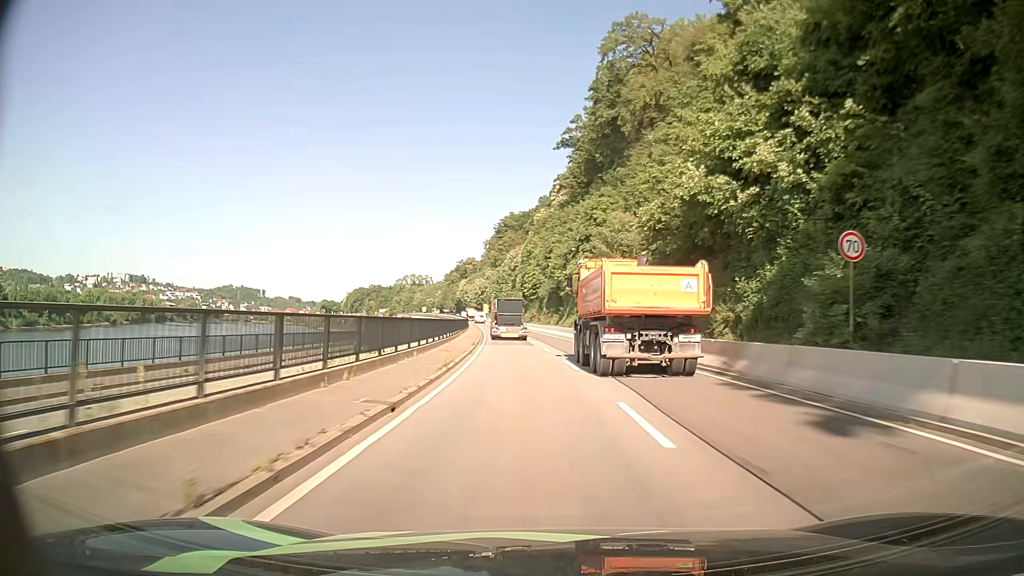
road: primary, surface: asphalt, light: Day
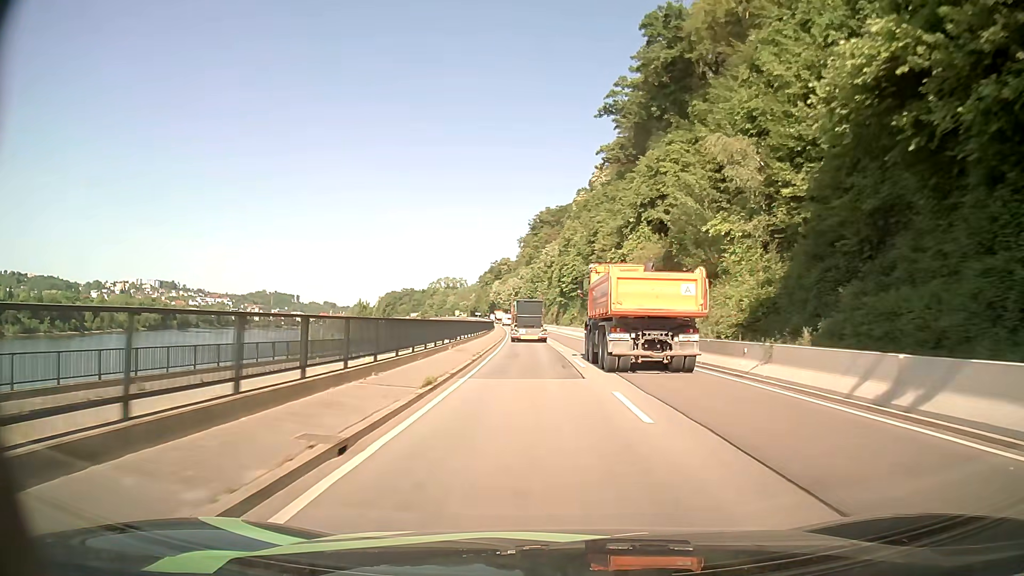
(-0.8, +22.1) m; -3°
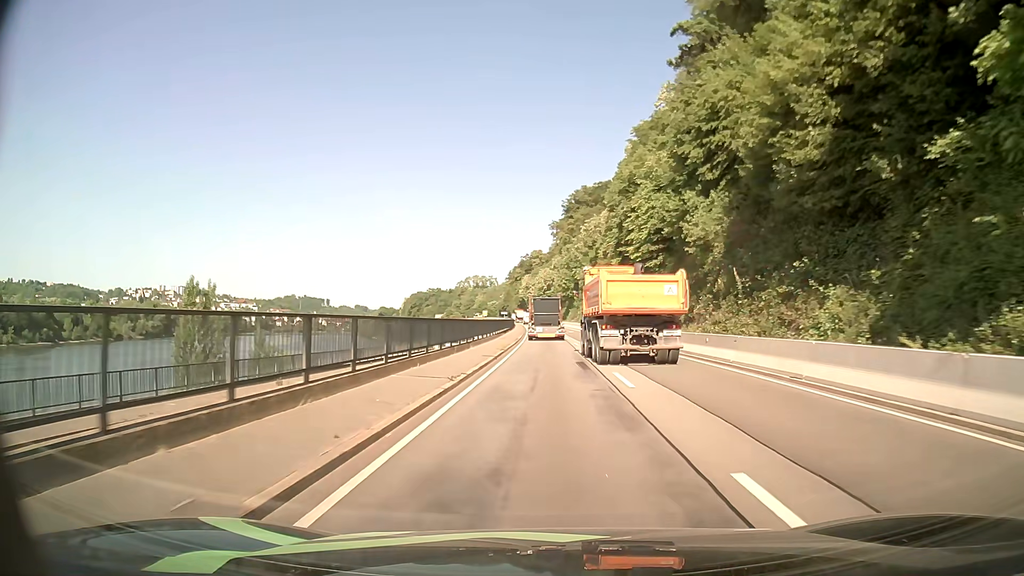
(-1.2, +43.4) m; -3°
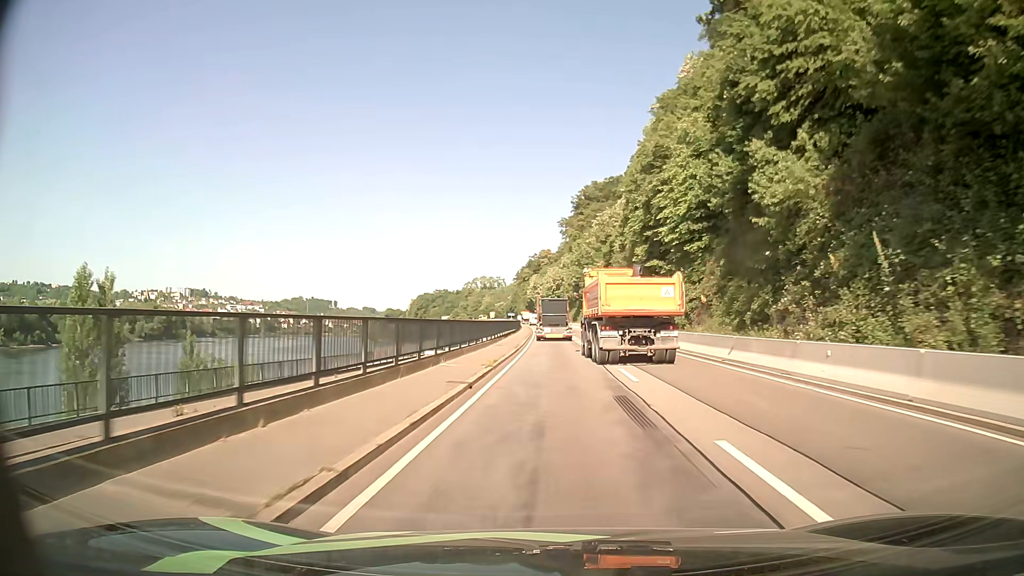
(-0.1, +10.3) m; -1°
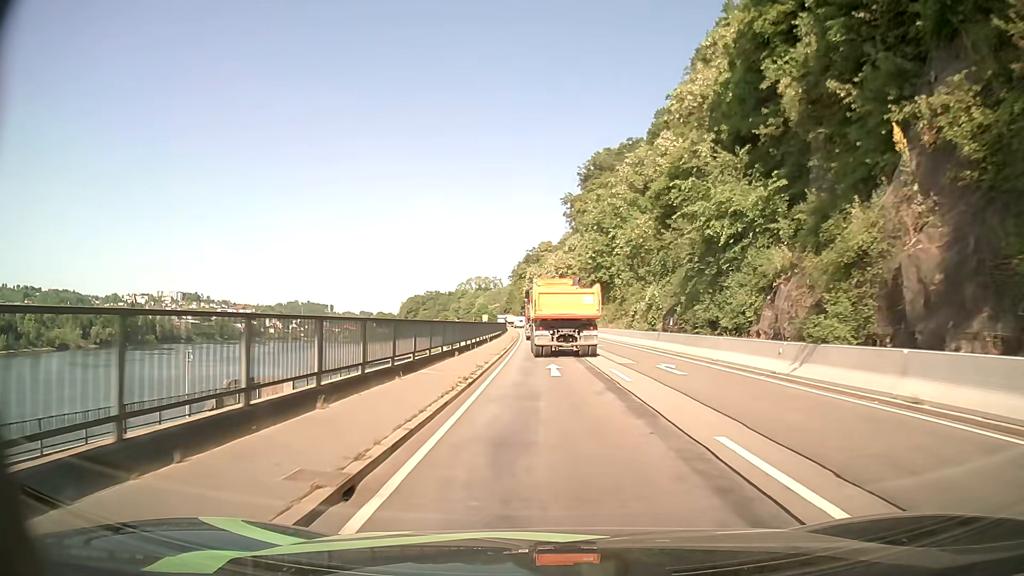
(0.0, +47.6) m; 0°
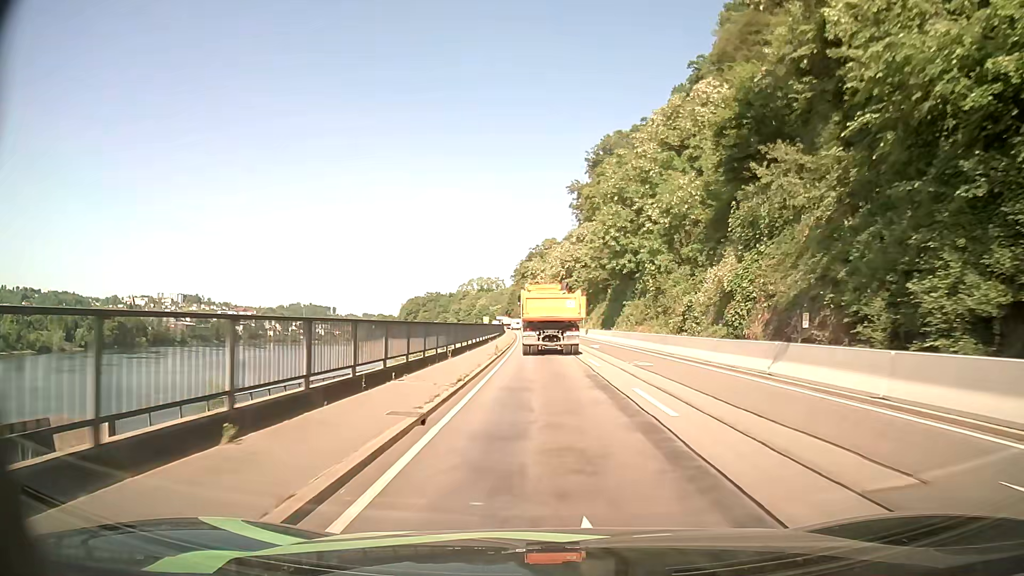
(-0.1, +17.9) m; -1°
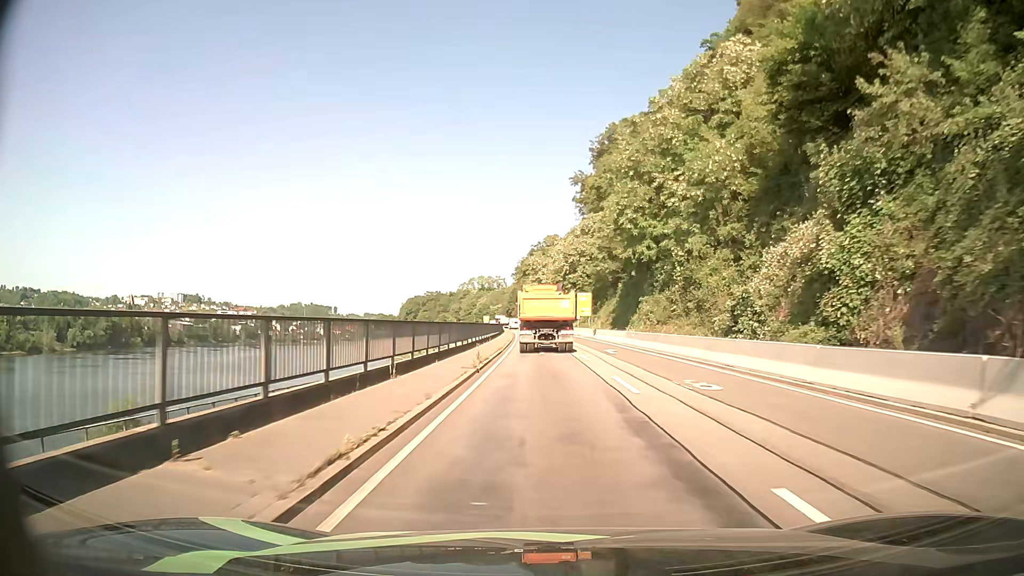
(0.0, +8.9) m; 0°
